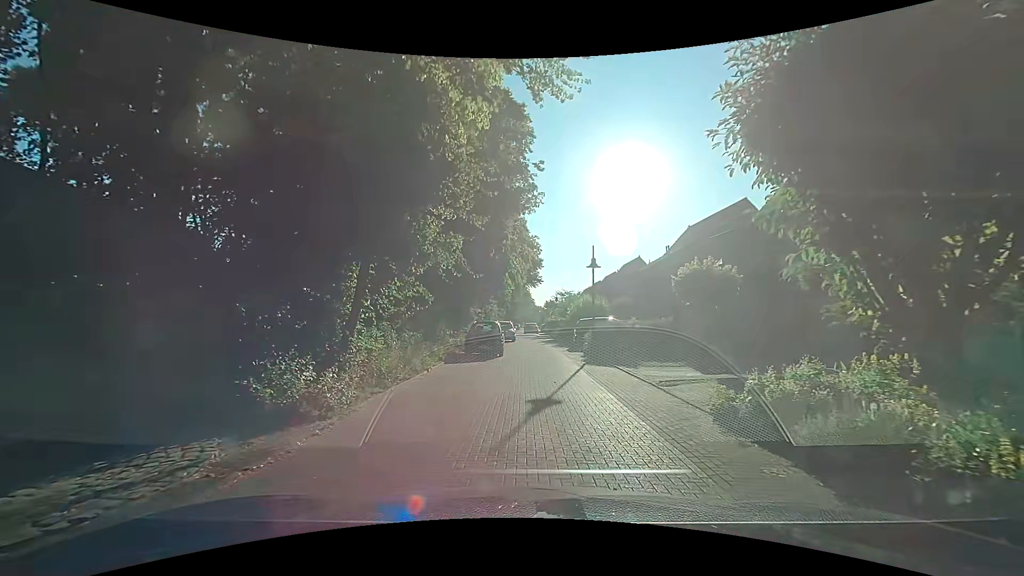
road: residential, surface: paving_stones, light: Day
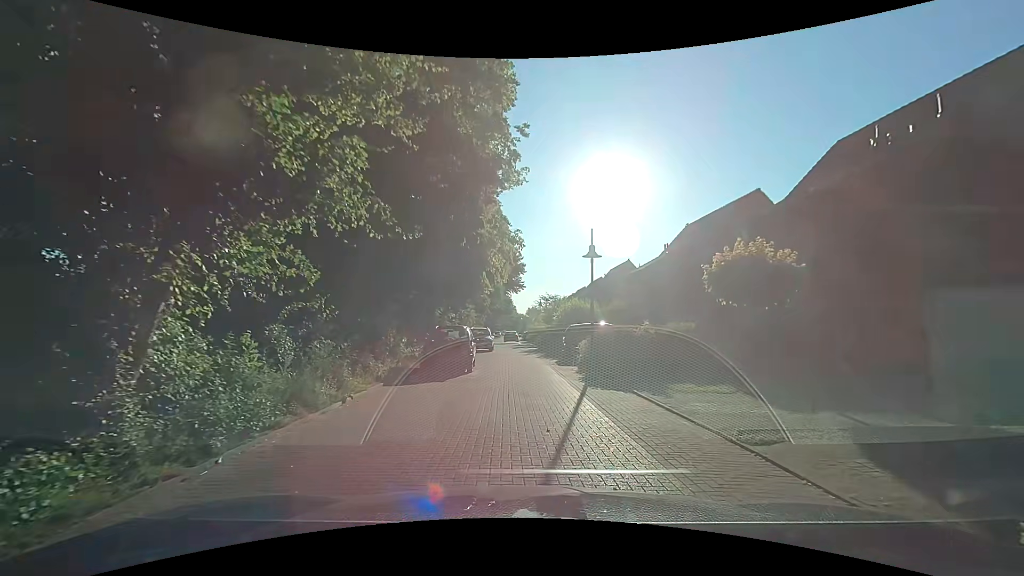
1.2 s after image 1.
(-0.3, +5.3) m; 0°
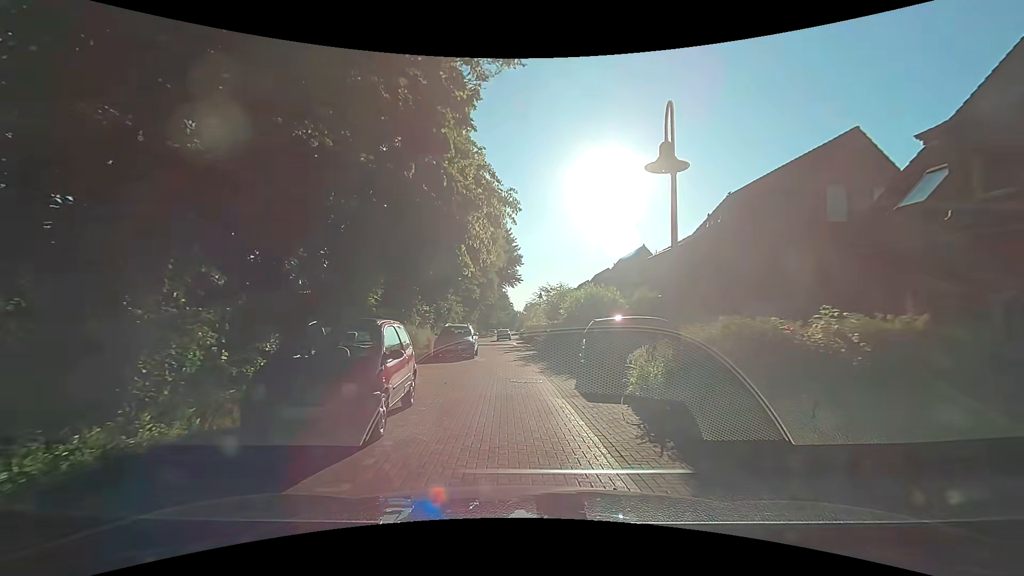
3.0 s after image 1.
(+0.1, +9.8) m; +1°
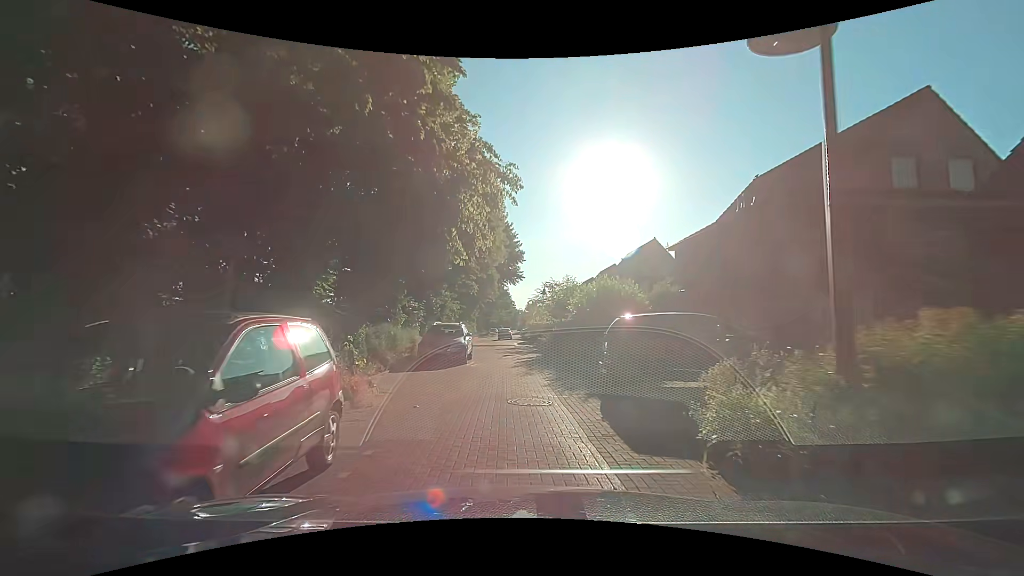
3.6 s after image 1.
(0.0, +3.7) m; -1°
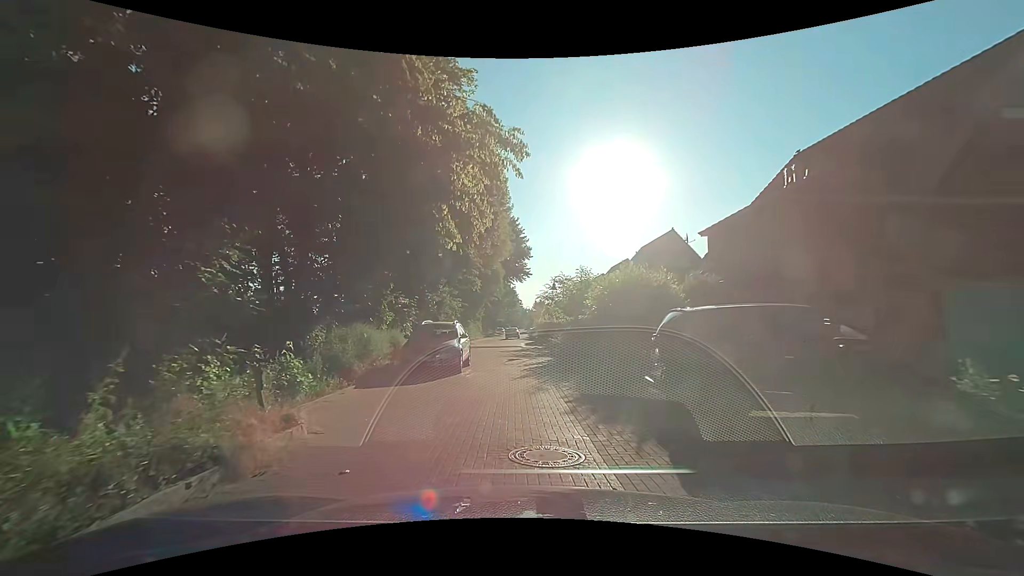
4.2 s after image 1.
(0.0, +3.7) m; 0°
